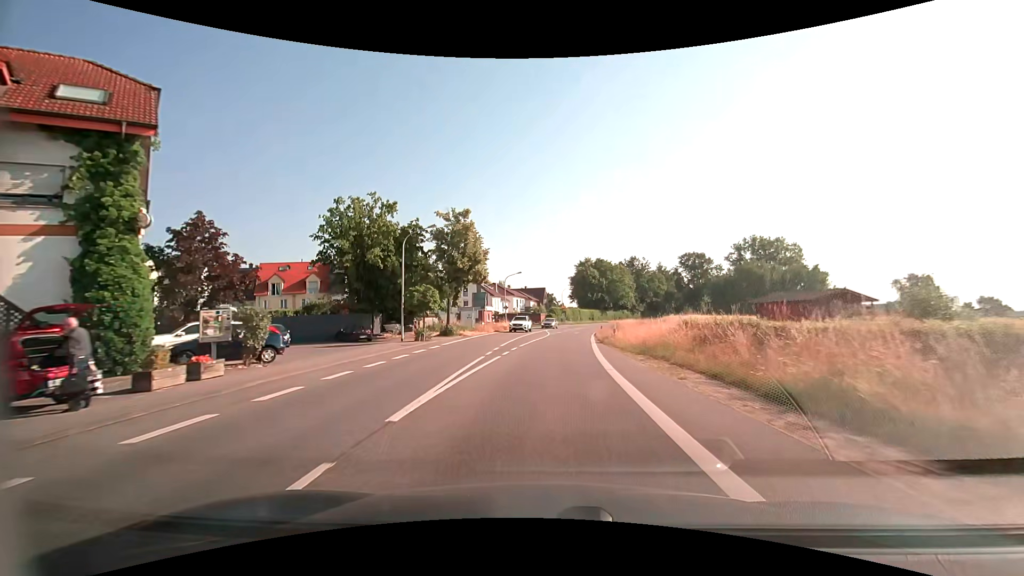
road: secondary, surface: asphalt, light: Day
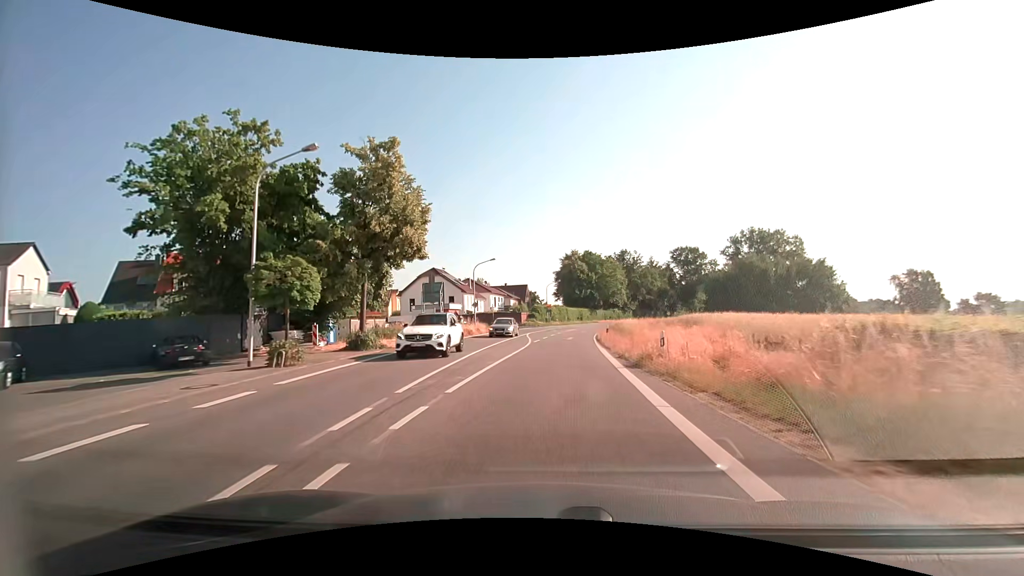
(+0.3, +15.8) m; +2°
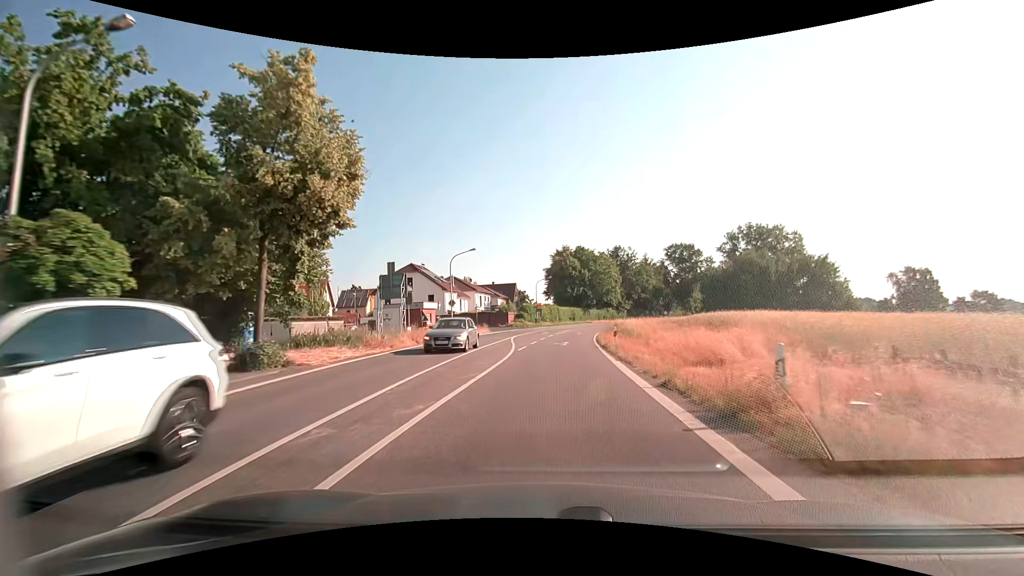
(+0.1, +8.0) m; +1°
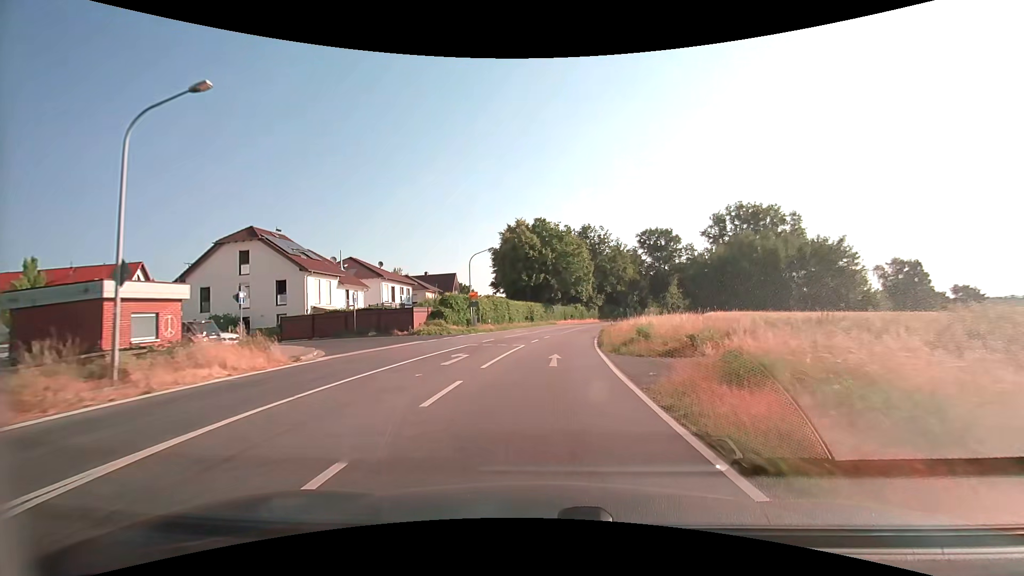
(+1.5, +32.2) m; +5°
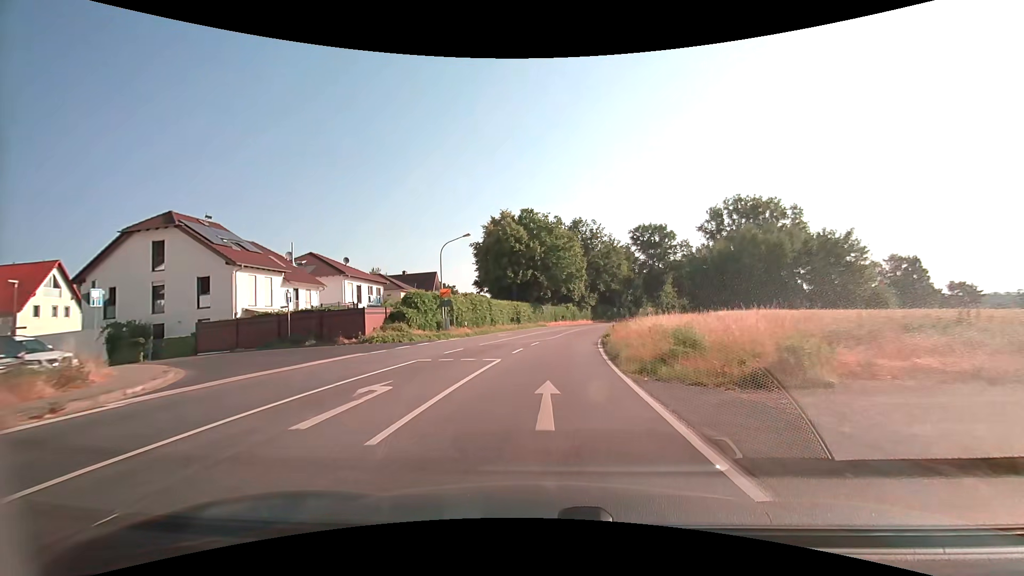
(+0.1, +8.2) m; +1°
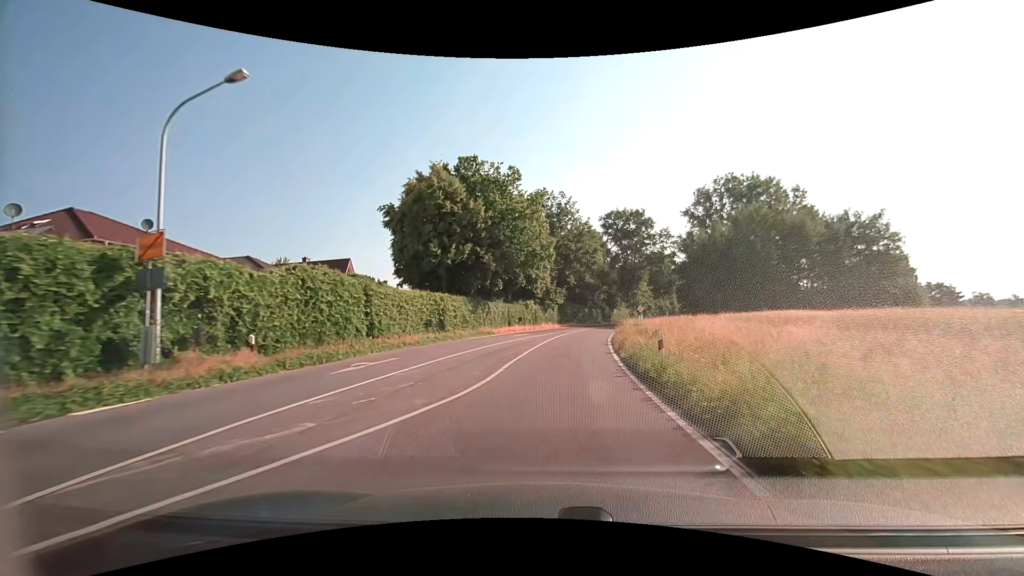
(+1.0, +24.8) m; +5°
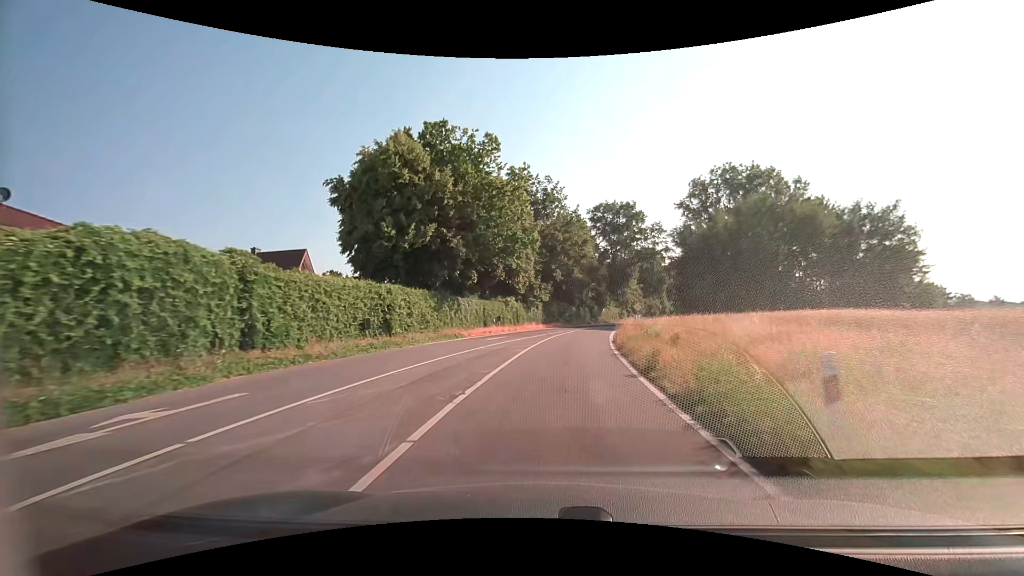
(+0.1, +8.3) m; +2°
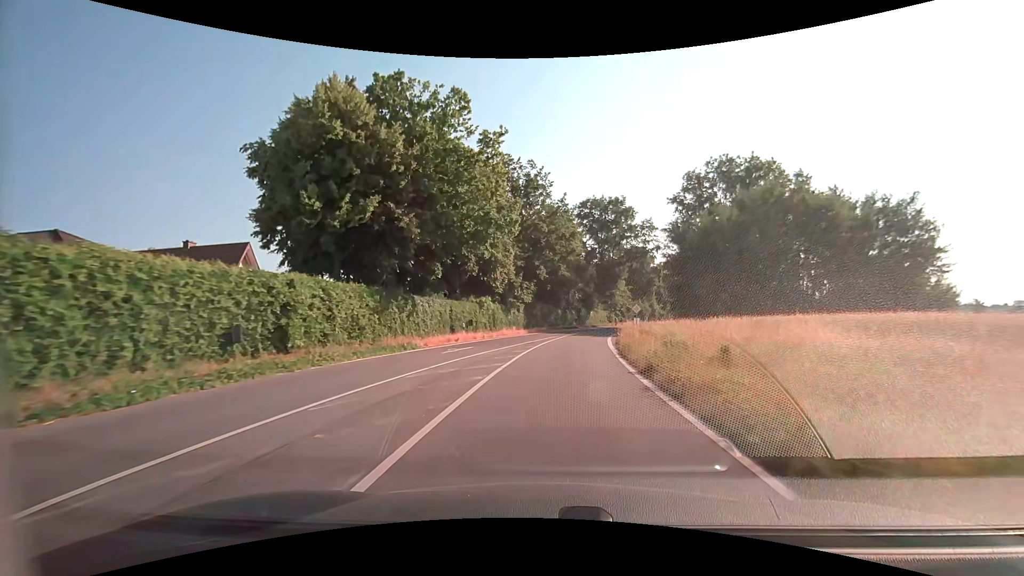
(+0.1, +8.4) m; +2°
